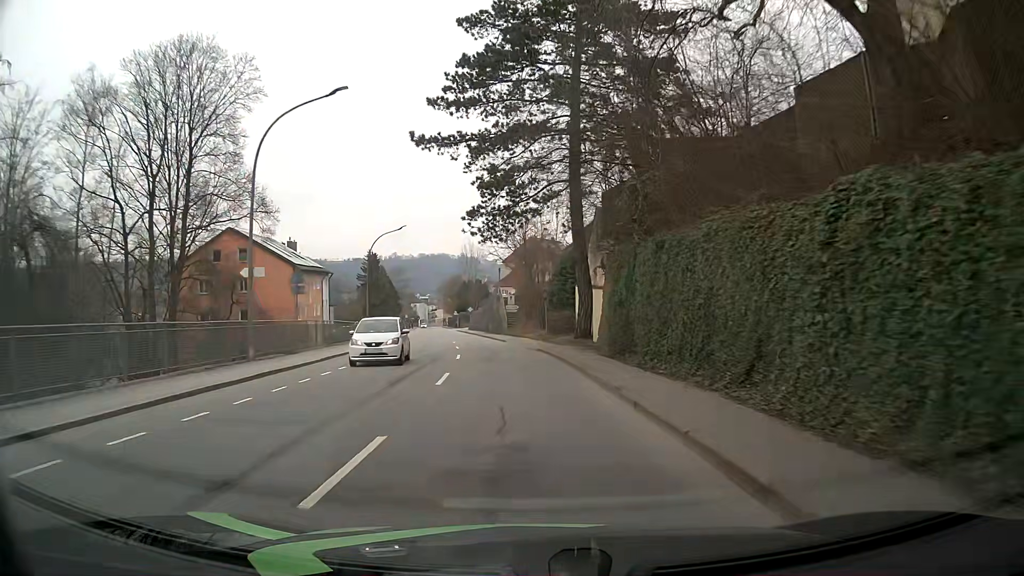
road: tertiary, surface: asphalt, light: Day
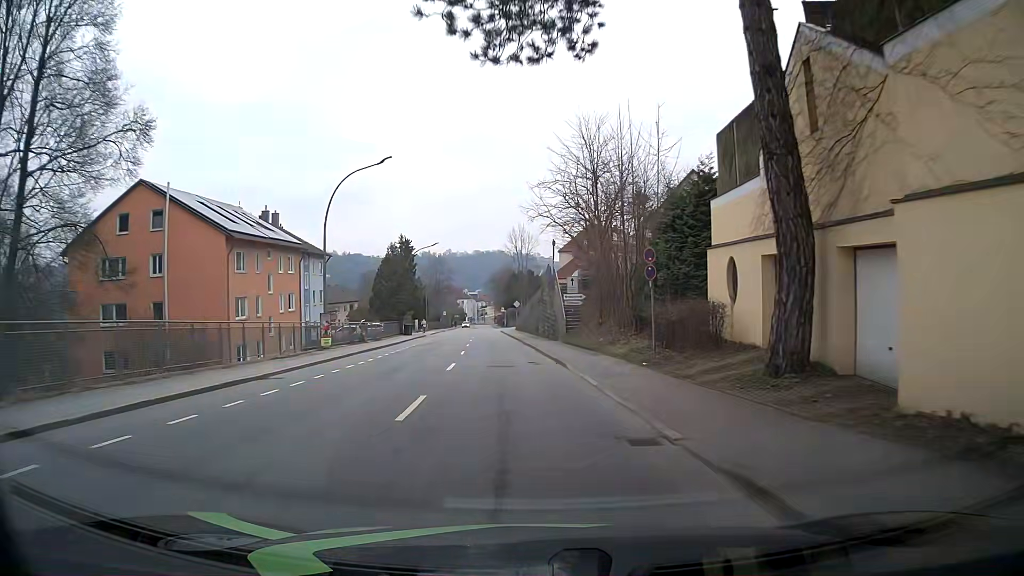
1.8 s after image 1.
(-0.9, +23.0) m; -5°
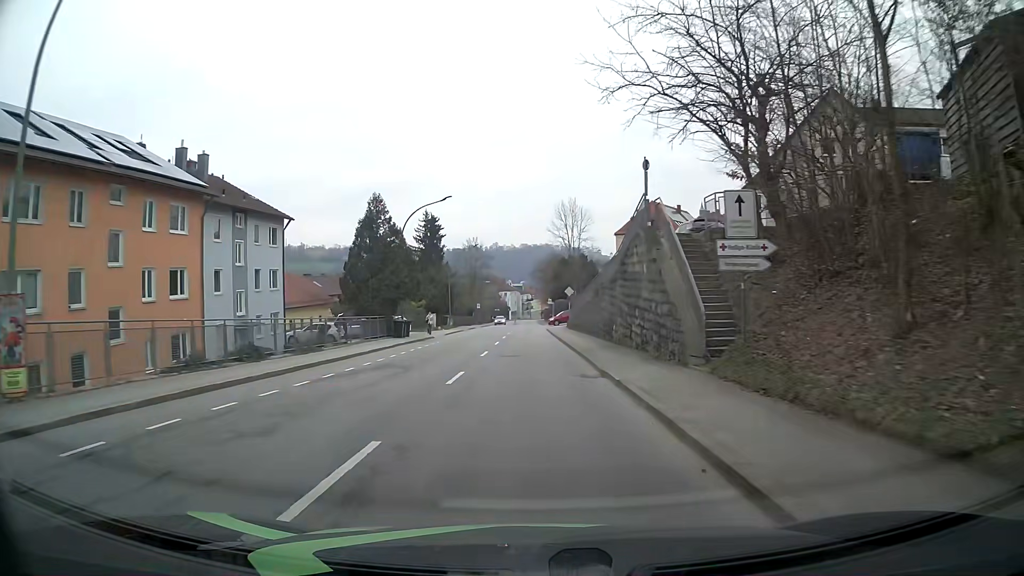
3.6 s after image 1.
(-0.8, +23.0) m; -4°
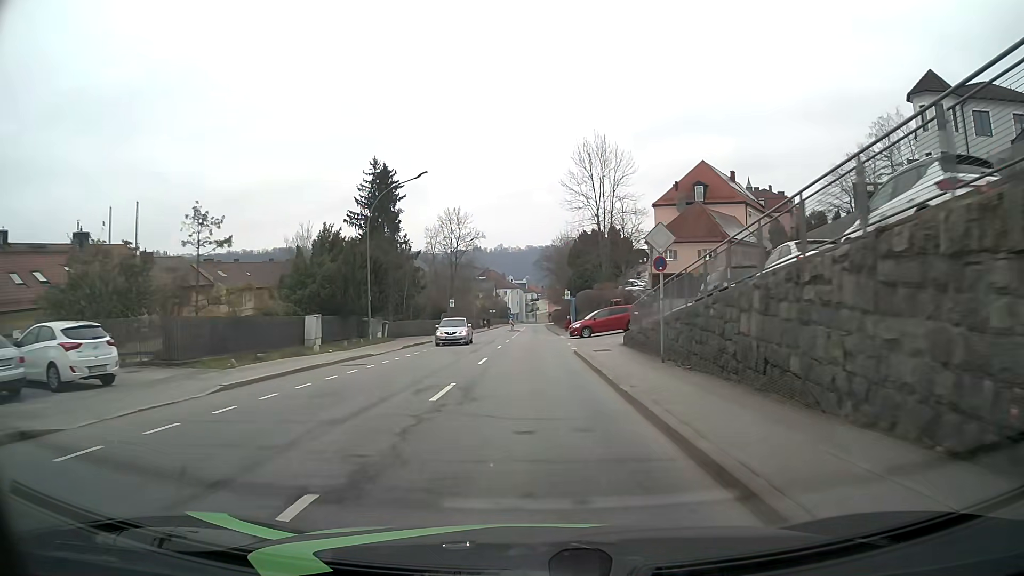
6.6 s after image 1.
(-0.3, +38.2) m; -1°
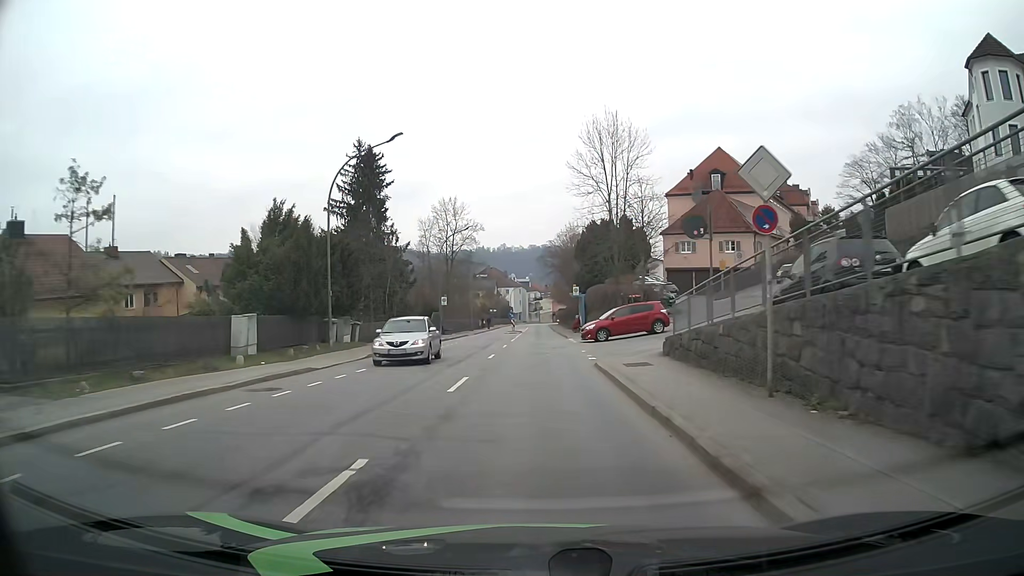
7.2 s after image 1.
(0.0, +7.7) m; 0°
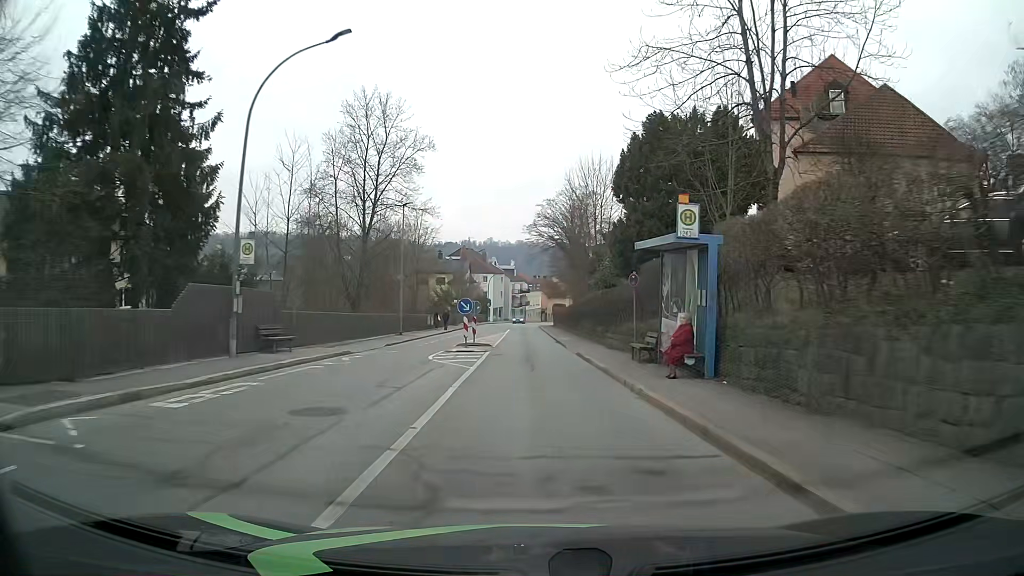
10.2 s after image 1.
(-0.1, +38.2) m; +2°
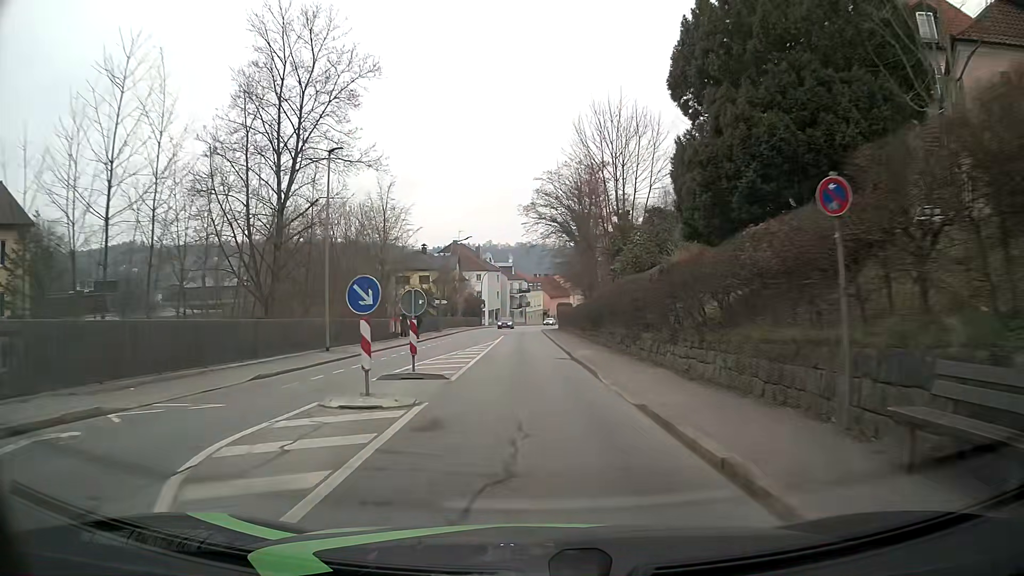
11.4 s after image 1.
(+0.1, +15.3) m; 0°
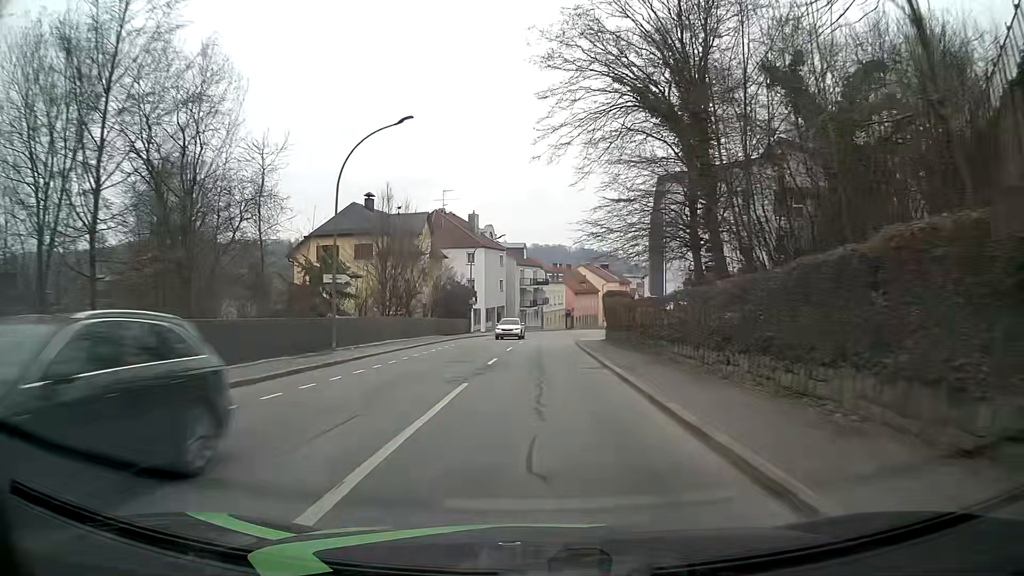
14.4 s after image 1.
(-0.9, +38.3) m; -2°
(0, +10) (0, +20) (0, +30) (+1, +40) (+2, +50) (+3, +60) (+4, +70) (+6, +80) (+8, +89) (+10, +99) m
